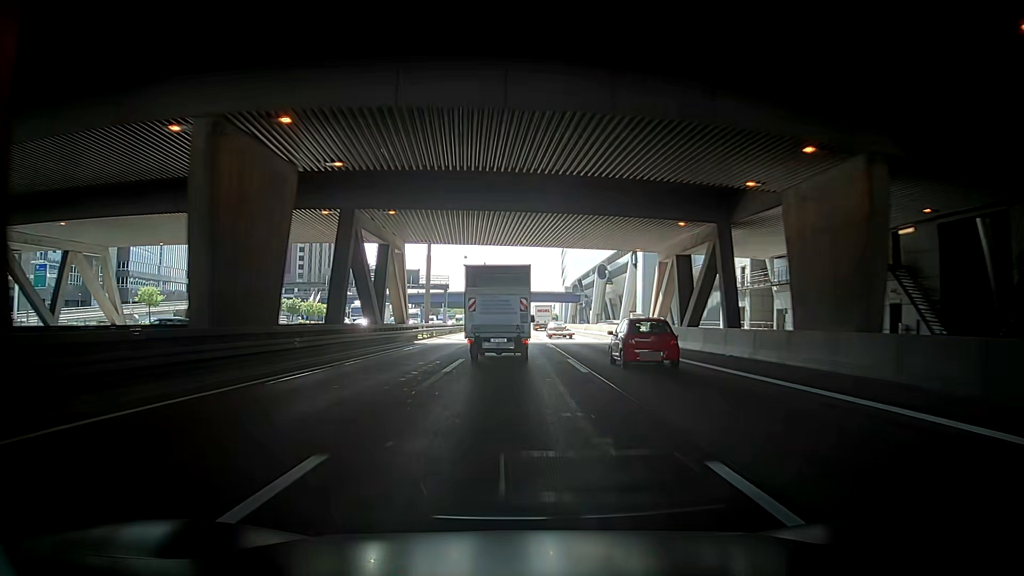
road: motorway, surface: asphalt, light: Day
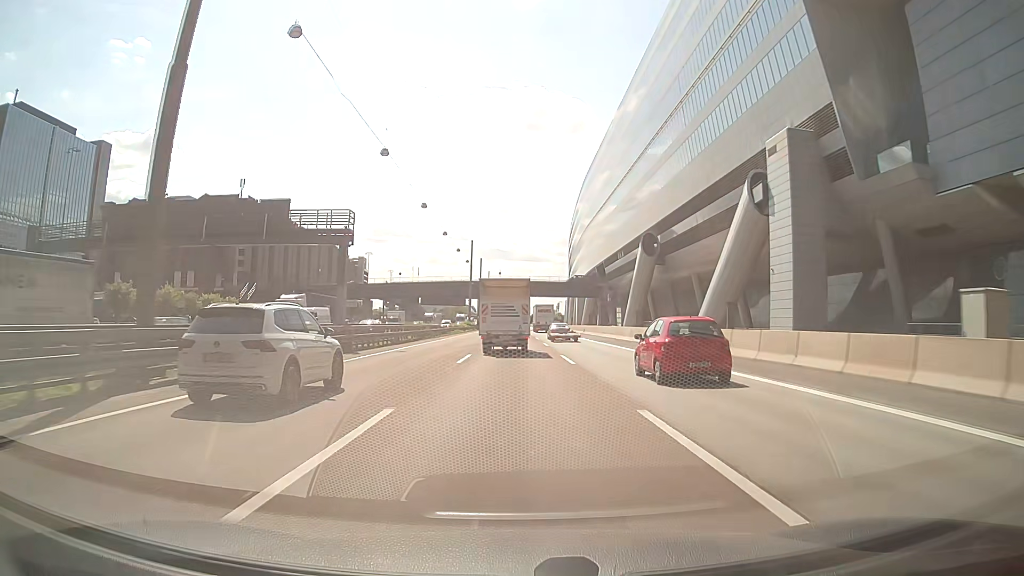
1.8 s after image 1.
(+0.6, +49.6) m; 0°
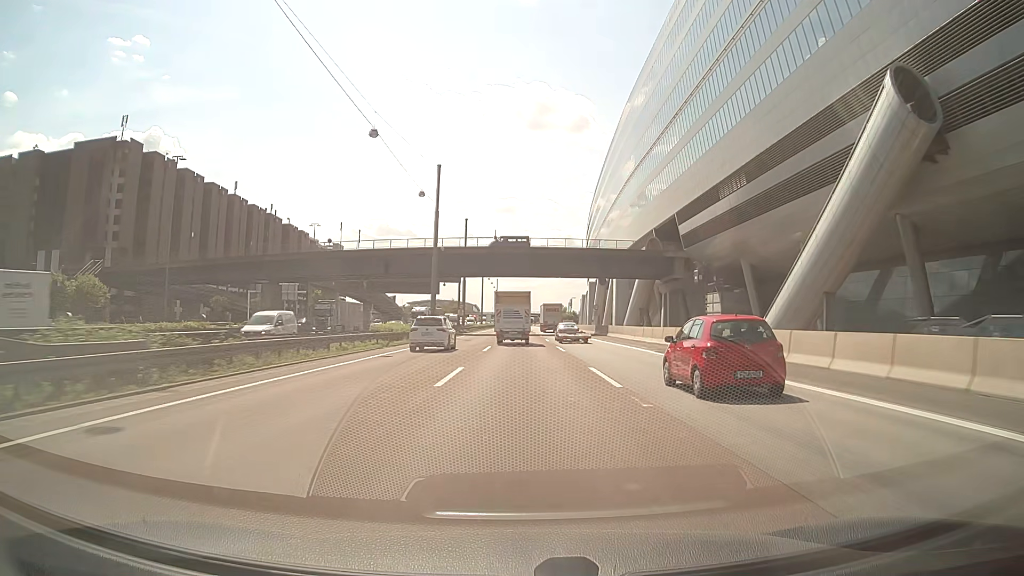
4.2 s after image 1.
(+1.0, +61.6) m; +1°
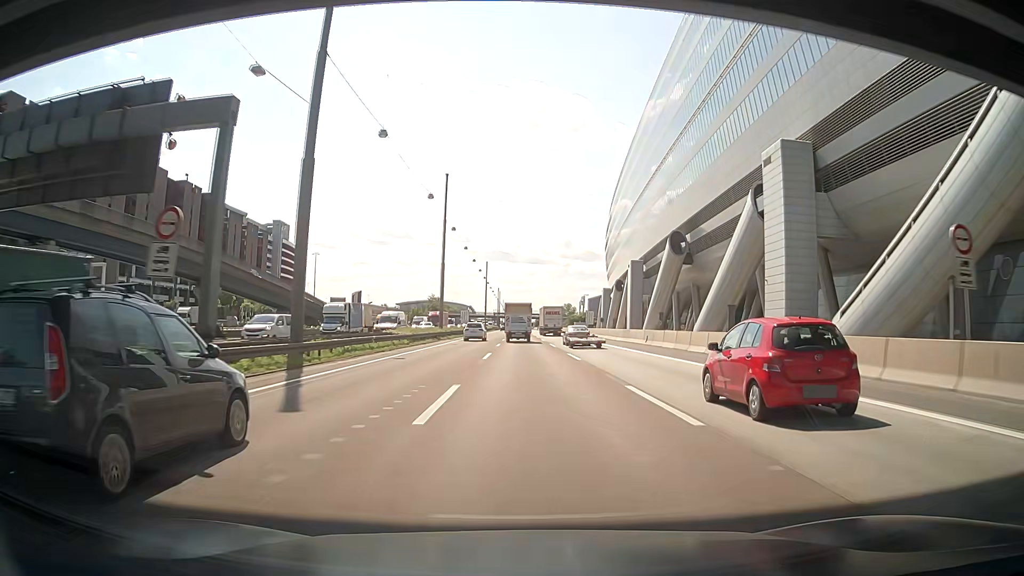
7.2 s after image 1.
(0.0, +77.1) m; 0°
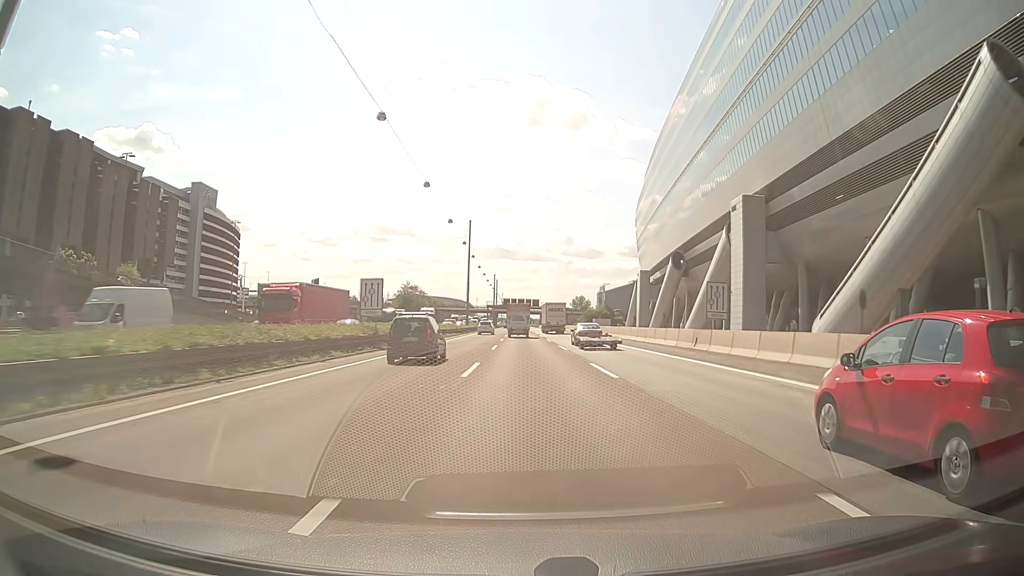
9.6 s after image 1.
(-0.1, +63.9) m; -1°
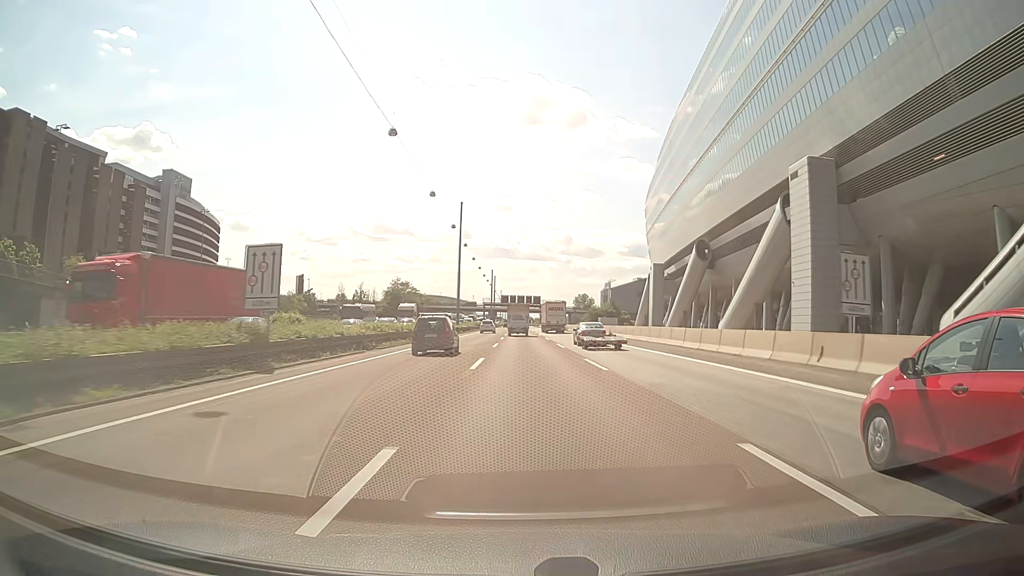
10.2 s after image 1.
(0.0, +15.7) m; 0°
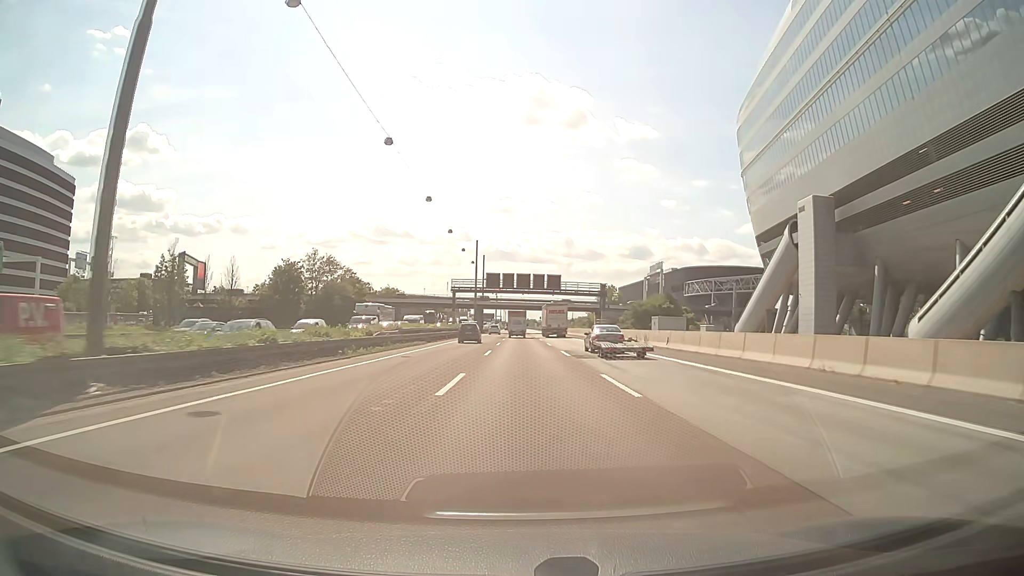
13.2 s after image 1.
(+0.3, +78.3) m; 0°
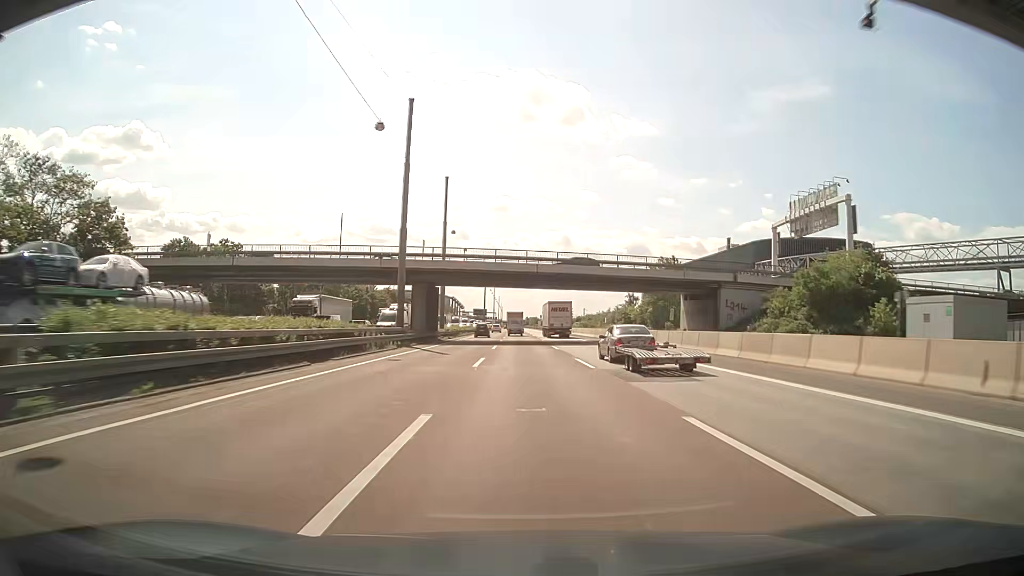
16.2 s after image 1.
(0.0, +81.0) m; 0°
(0, +10) (0, +20) (0, +30) (0, +40) (0, +50) (0, +60) (0, +70) (0, +80) (0, +90) (0, +100) m
